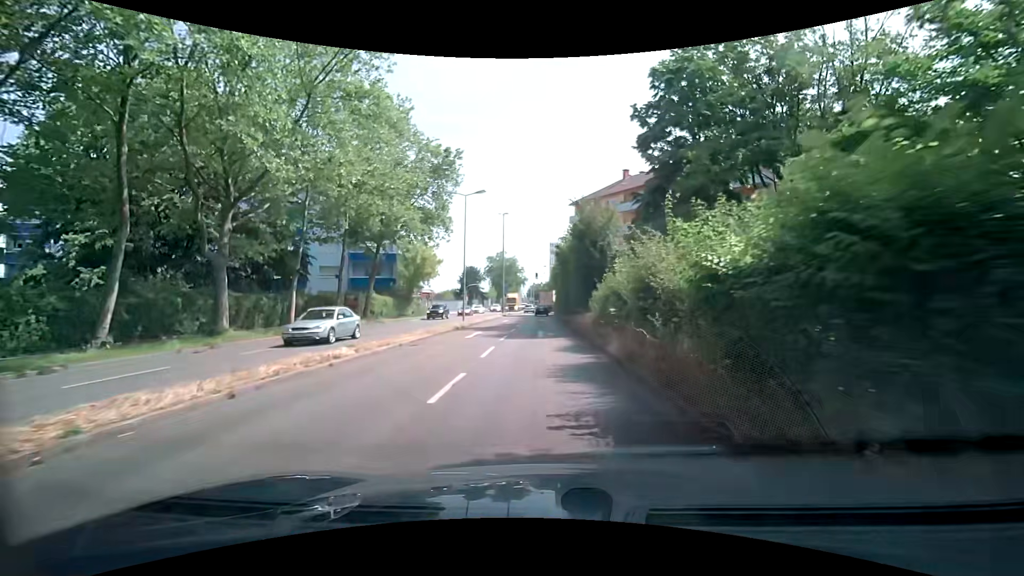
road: secondary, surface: asphalt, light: Day
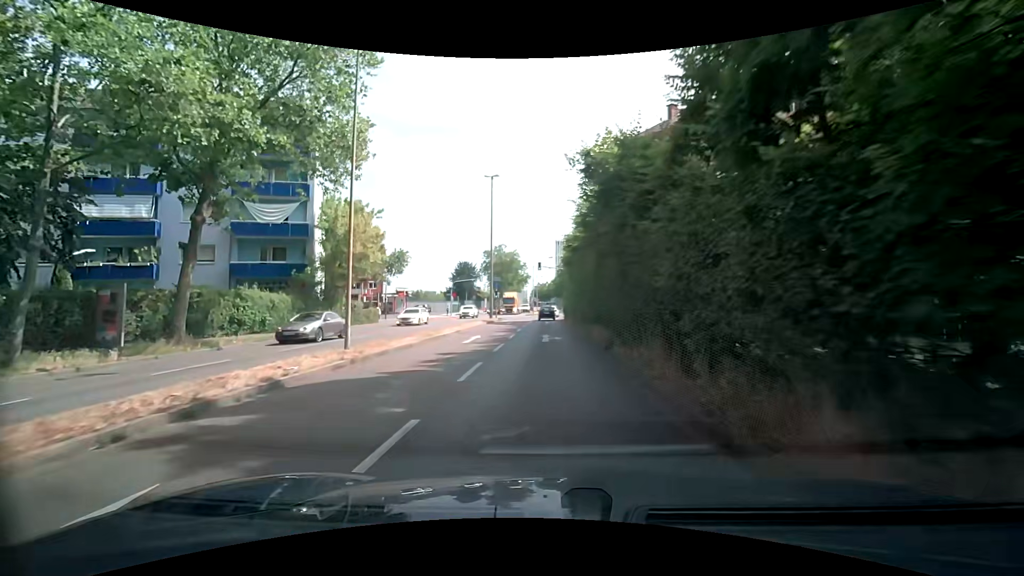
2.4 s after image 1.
(-0.4, +21.9) m; -2°
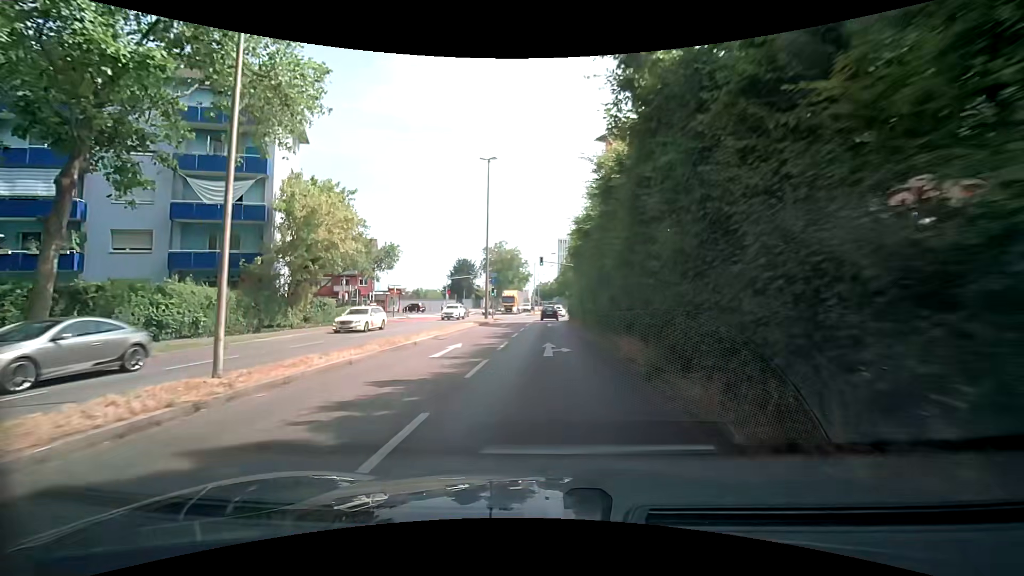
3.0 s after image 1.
(0.0, +5.7) m; 0°
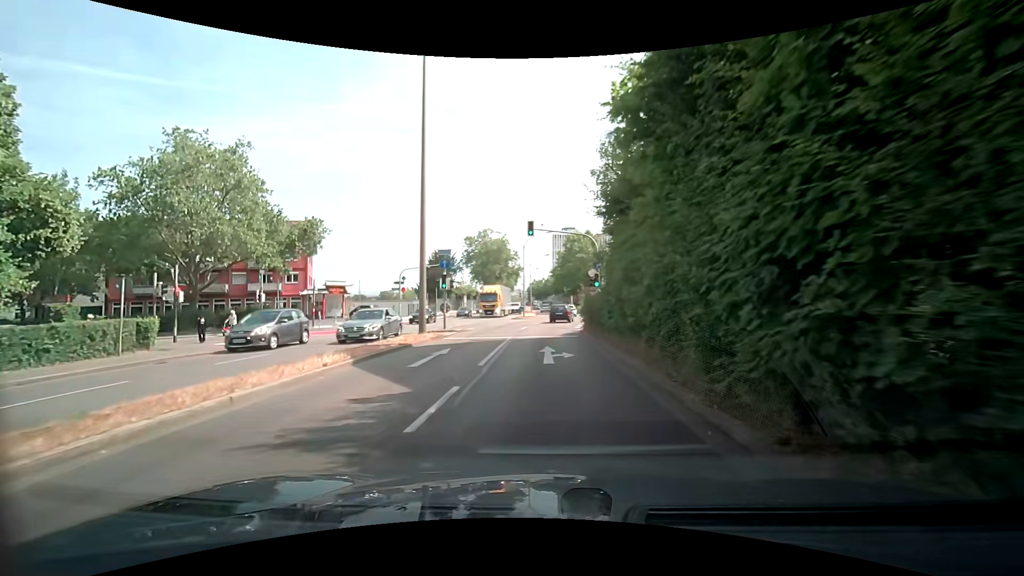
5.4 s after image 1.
(+0.1, +21.9) m; +1°
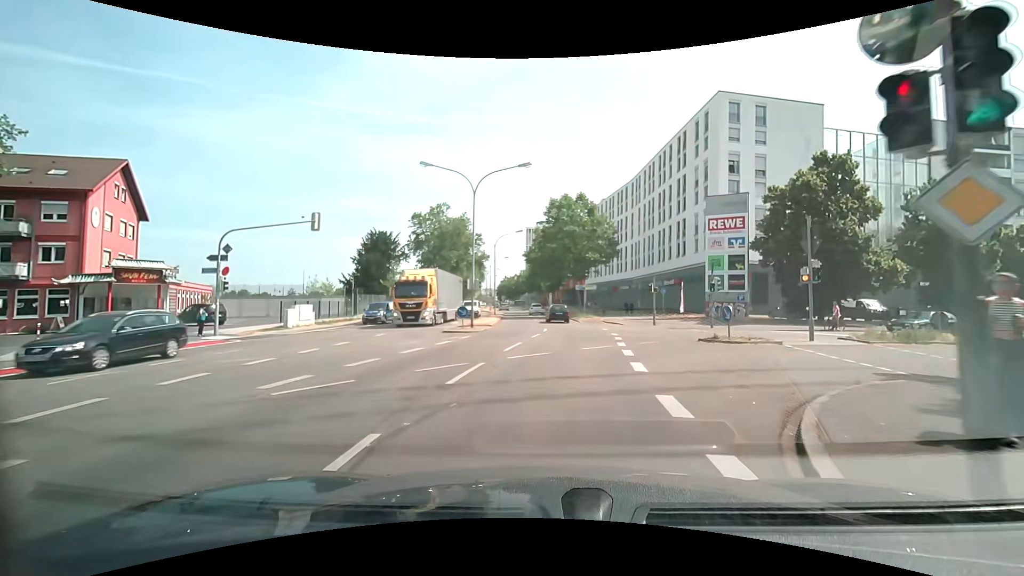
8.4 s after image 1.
(0.0, +27.1) m; +2°
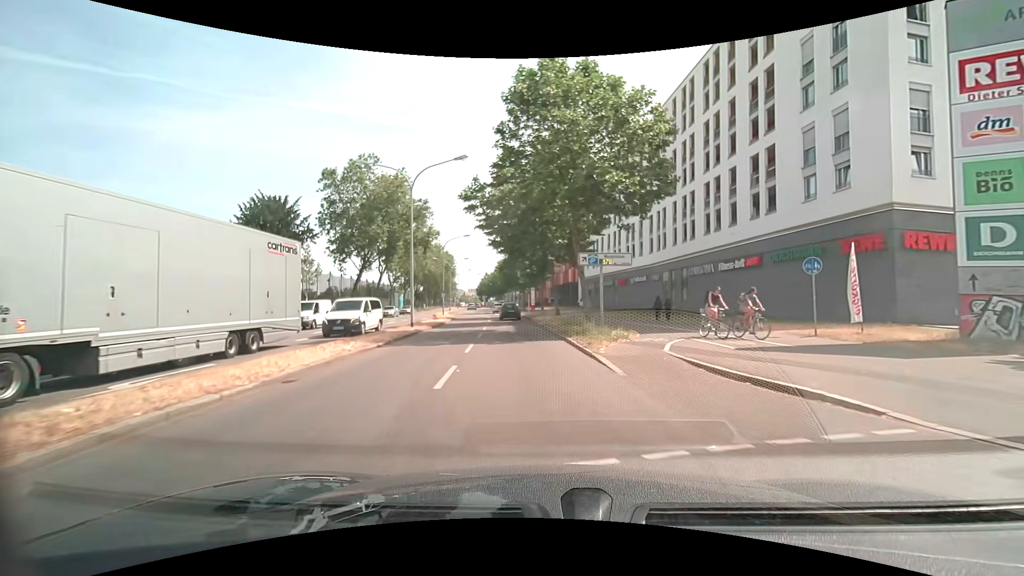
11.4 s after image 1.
(+1.5, +29.3) m; +2°
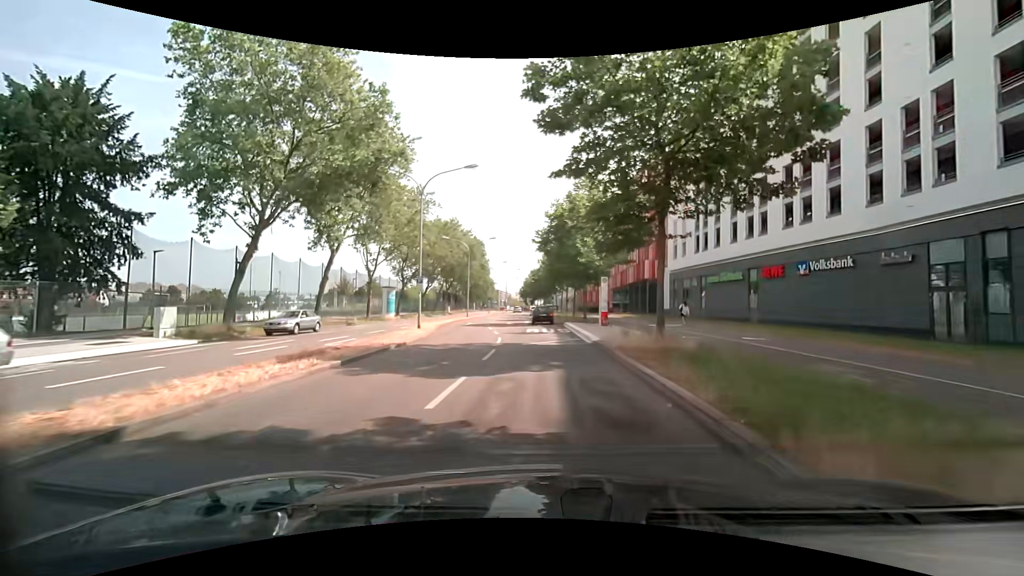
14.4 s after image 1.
(-2.0, +31.7) m; -6°
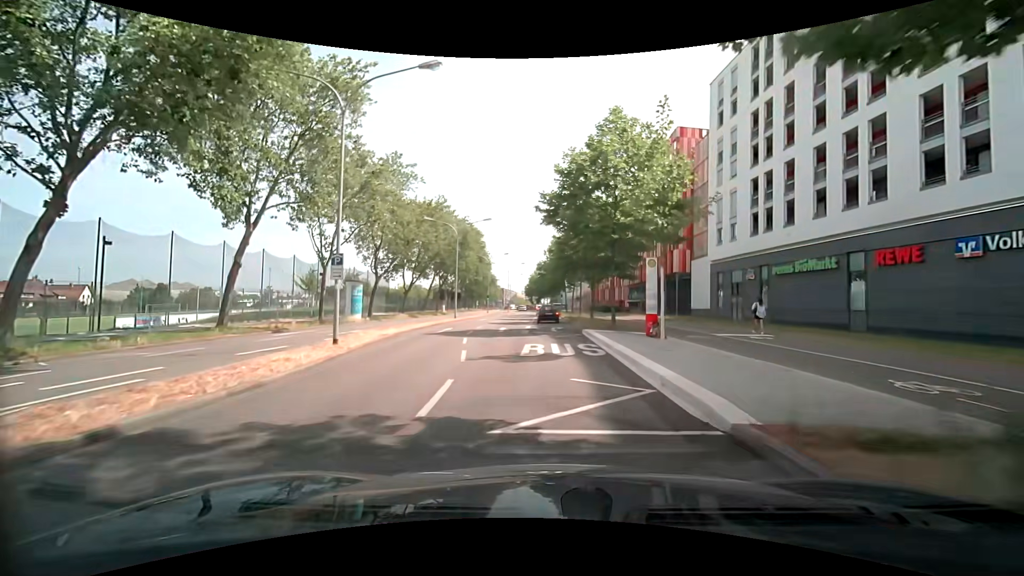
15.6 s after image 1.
(-0.1, +12.5) m; -1°
(0, +10) (0, +20) (-1, +30) (-2, +40) (-3, +50) (-3, +60) (-3, +70) (-3, +80) (-2, +90) (-2, +100) m
